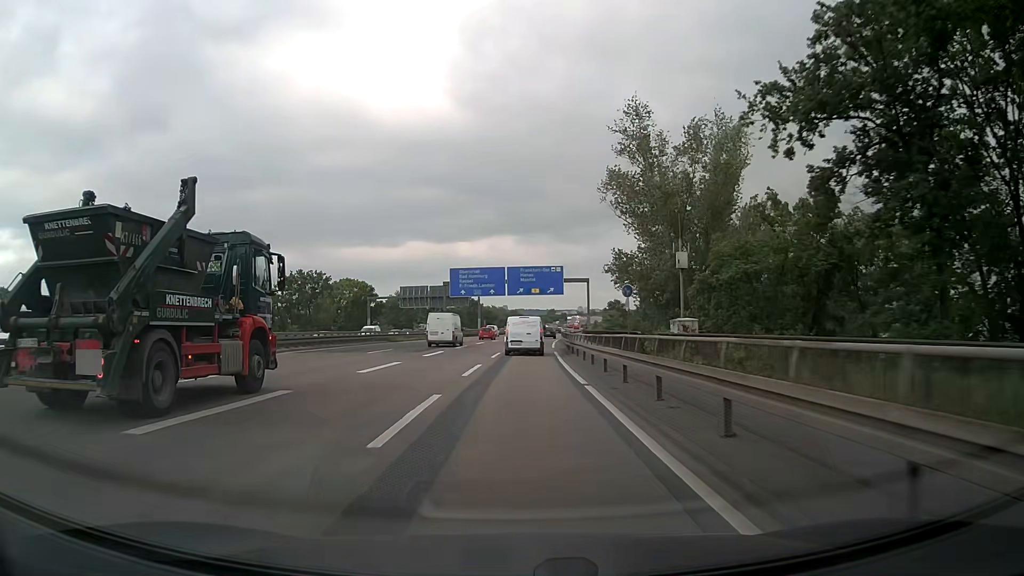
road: motorway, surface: asphalt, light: Day
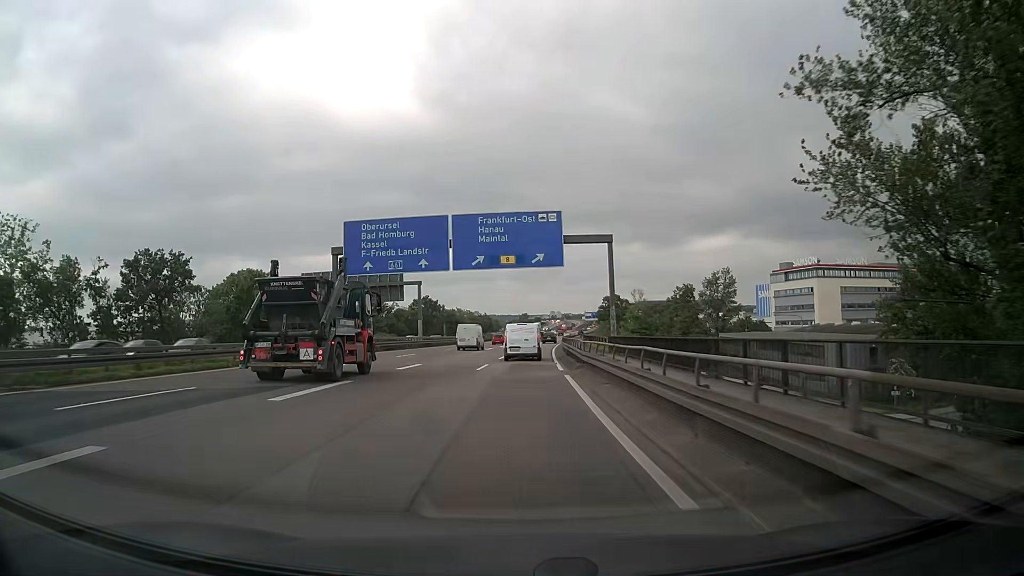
(+0.9, +43.1) m; +2°
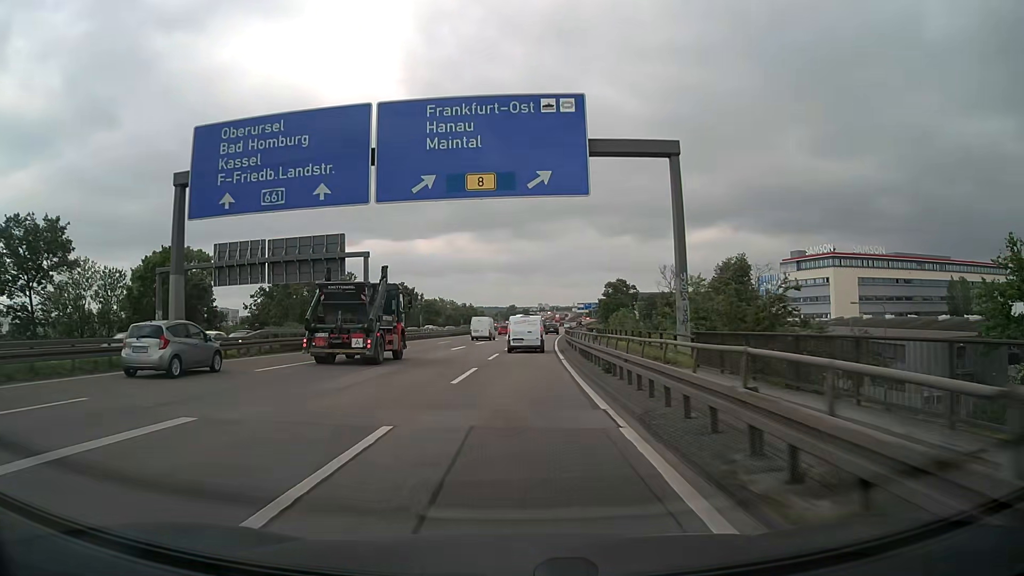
(+0.2, +21.7) m; +1°
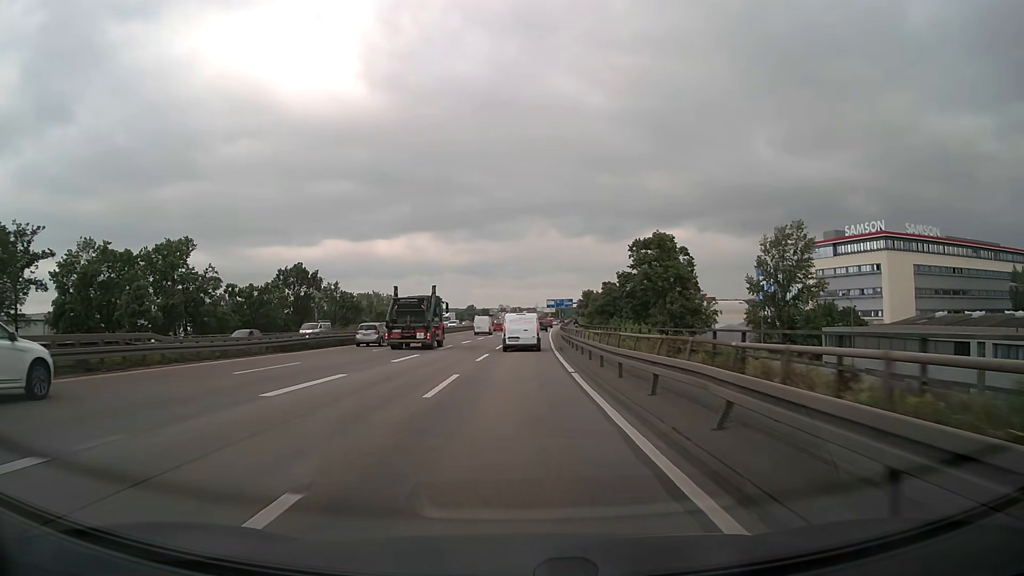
(+1.8, +54.9) m; +4°
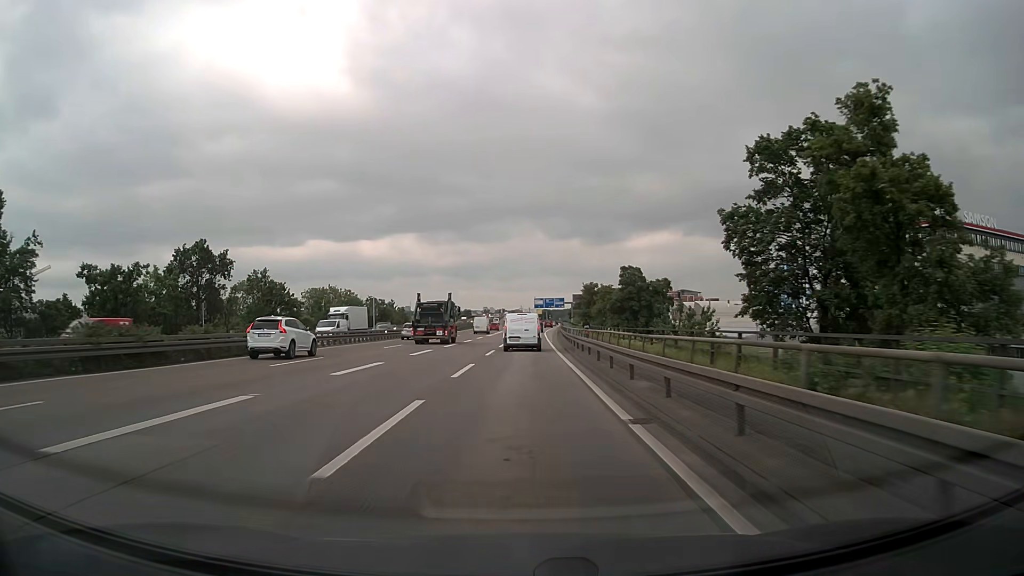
(+0.4, +32.5) m; +1°
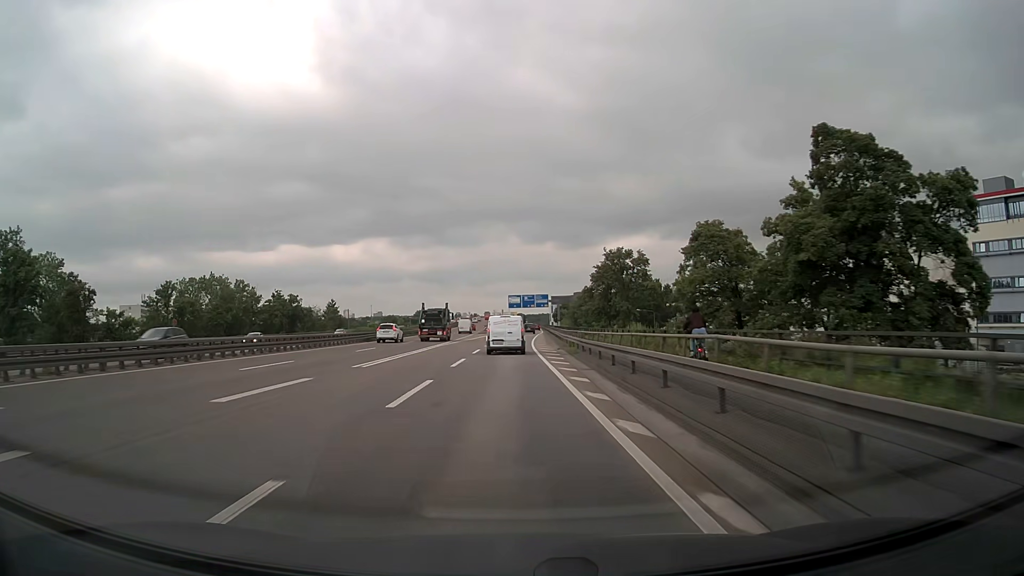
(+1.1, +54.6) m; +2°
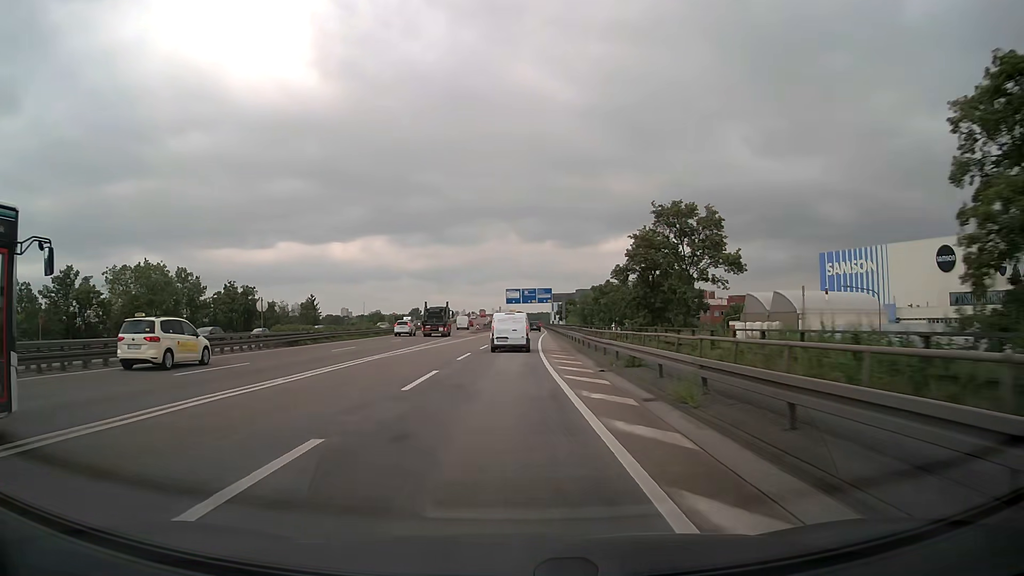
(0.0, +21.9) m; 0°
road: motorway_link
